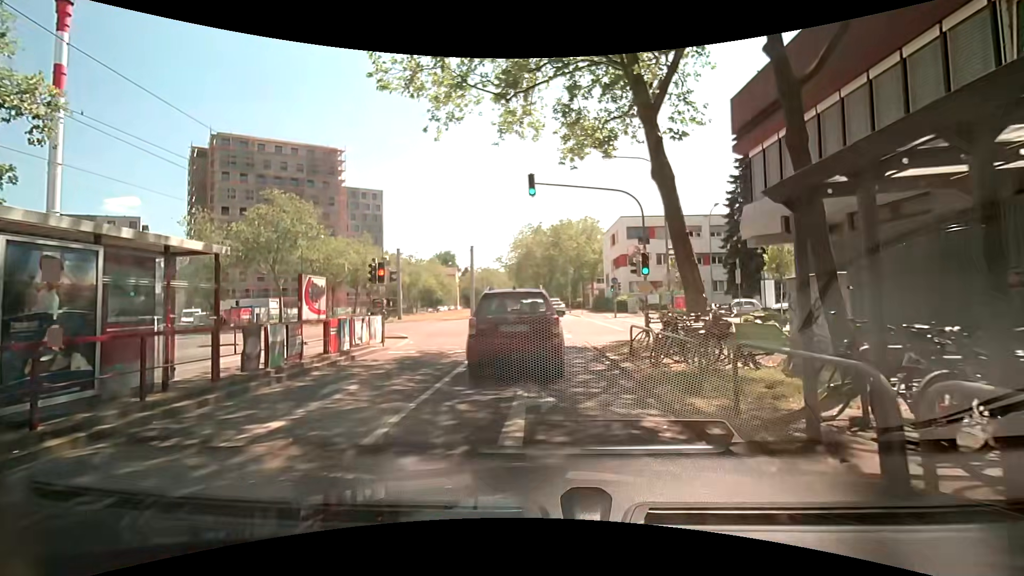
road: tertiary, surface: asphalt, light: Day
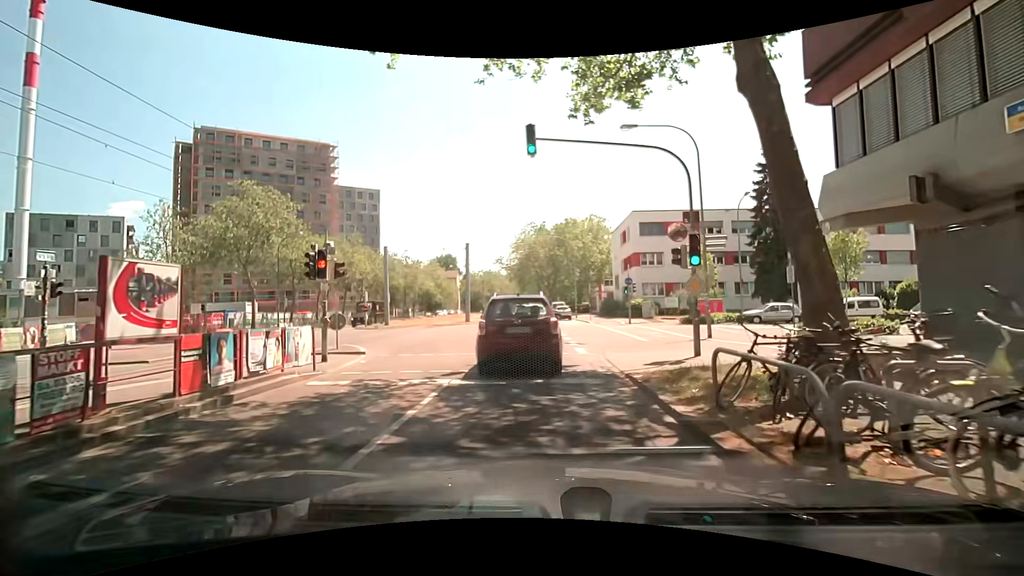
(+0.1, +5.6) m; +1°
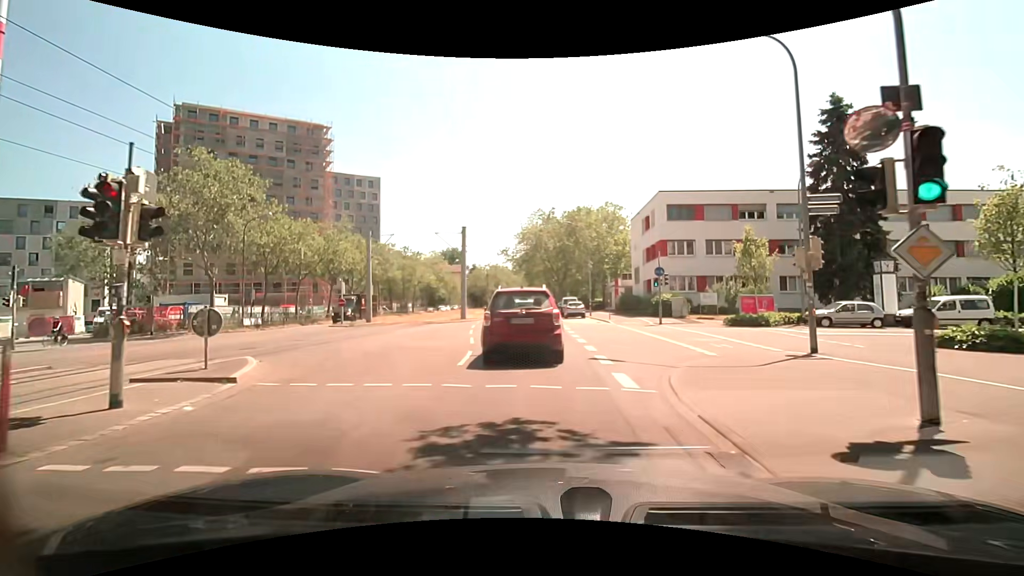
(-0.1, +7.3) m; -2°
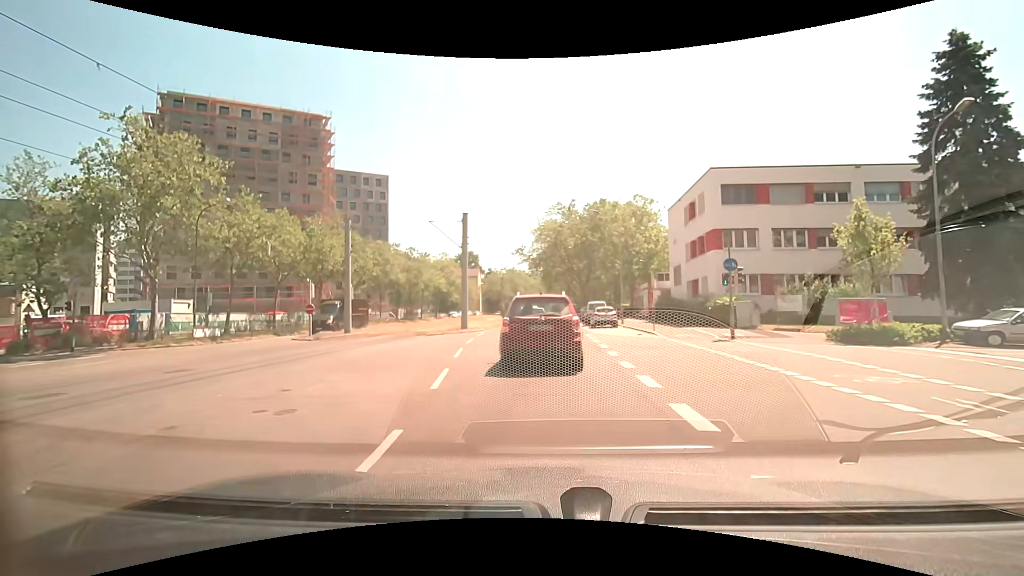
(+0.1, +8.4) m; -1°
(0, +10) (0, +20) (-1, +30) (-1, +40) (-1, +50) (-1, +60) (-1, +70) (-1, +80) (0, +90) (0, +100) m
